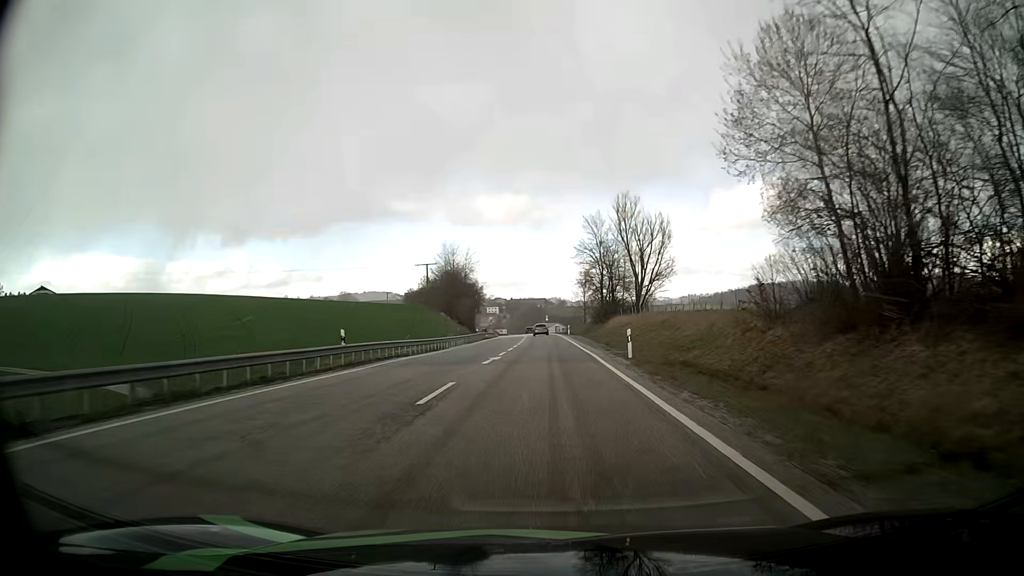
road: primary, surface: asphalt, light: Day
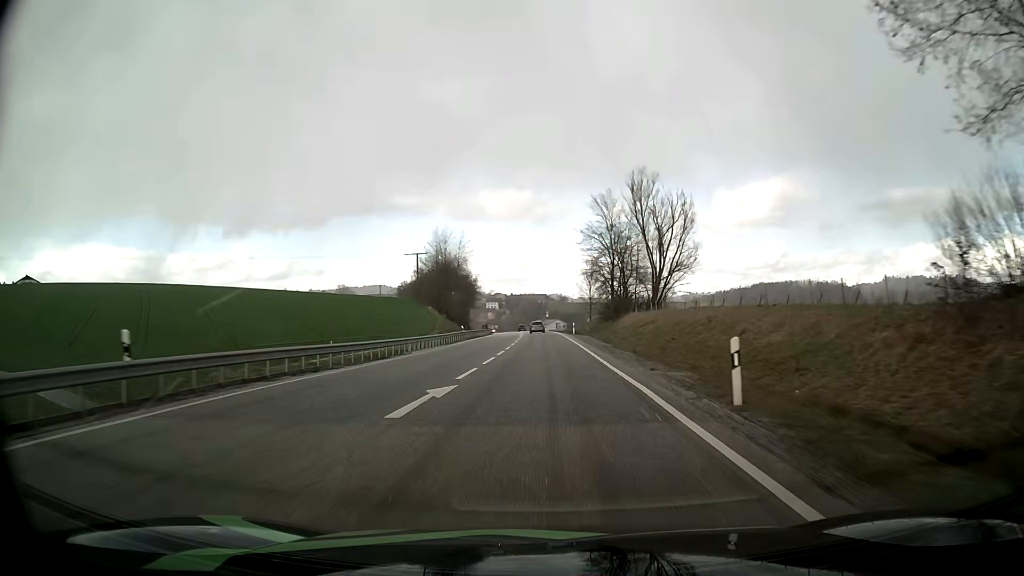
(0.0, +13.5) m; 0°
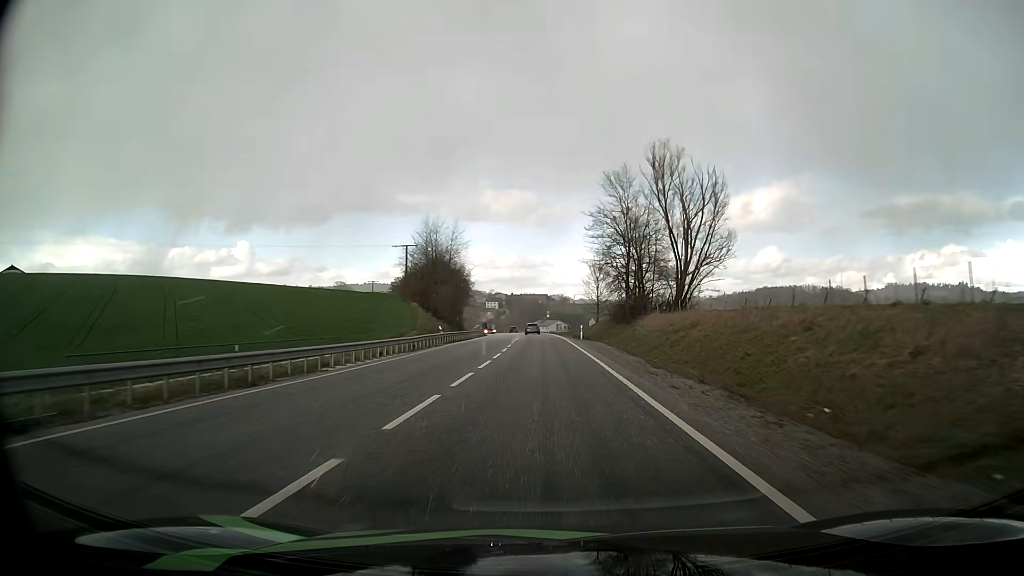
(0.0, +13.2) m; 0°
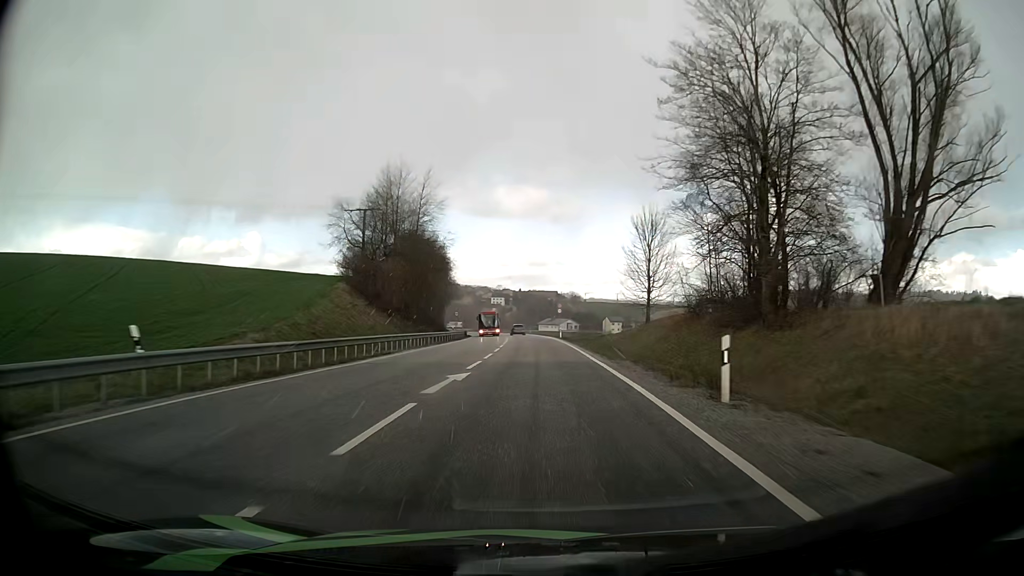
(-0.2, +38.3) m; -1°
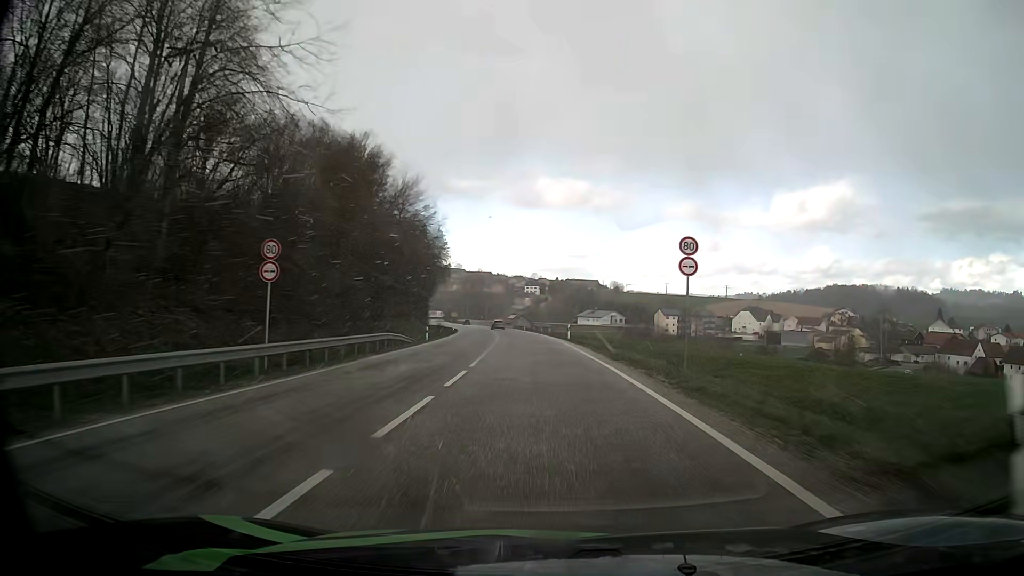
(-1.5, +59.3) m; -3°
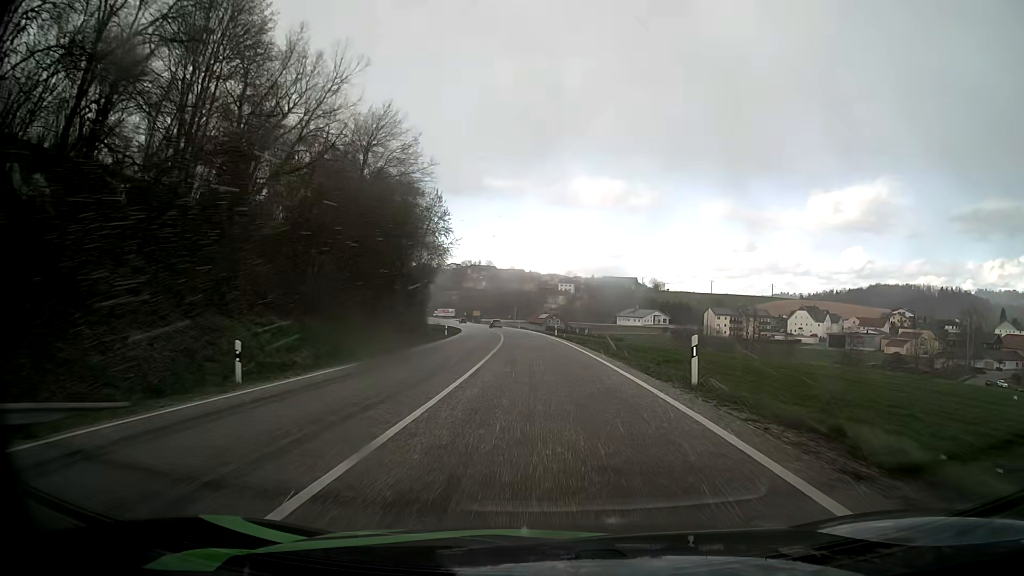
(-0.8, +33.3) m; -3°
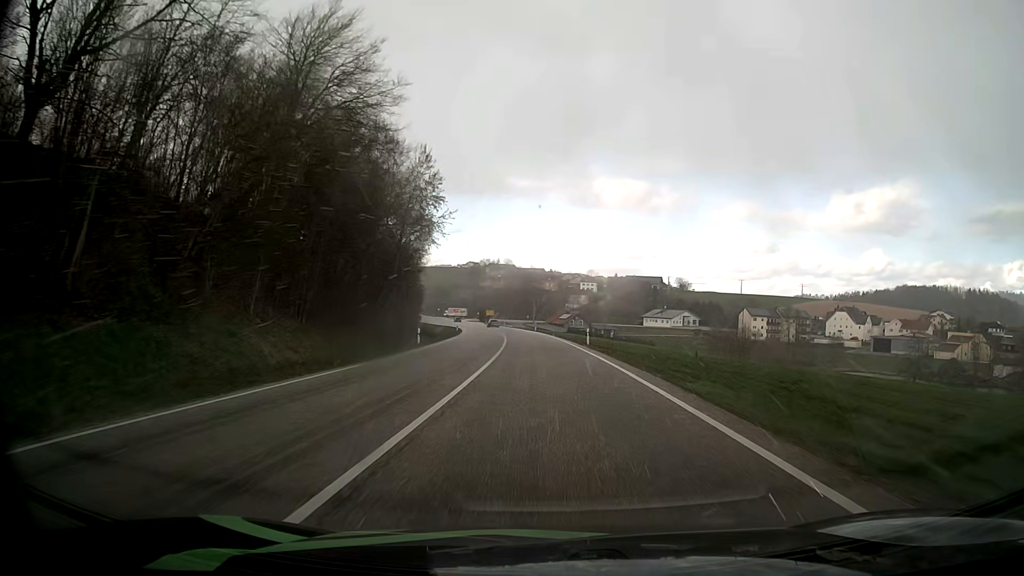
(-0.4, +21.8) m; -2°
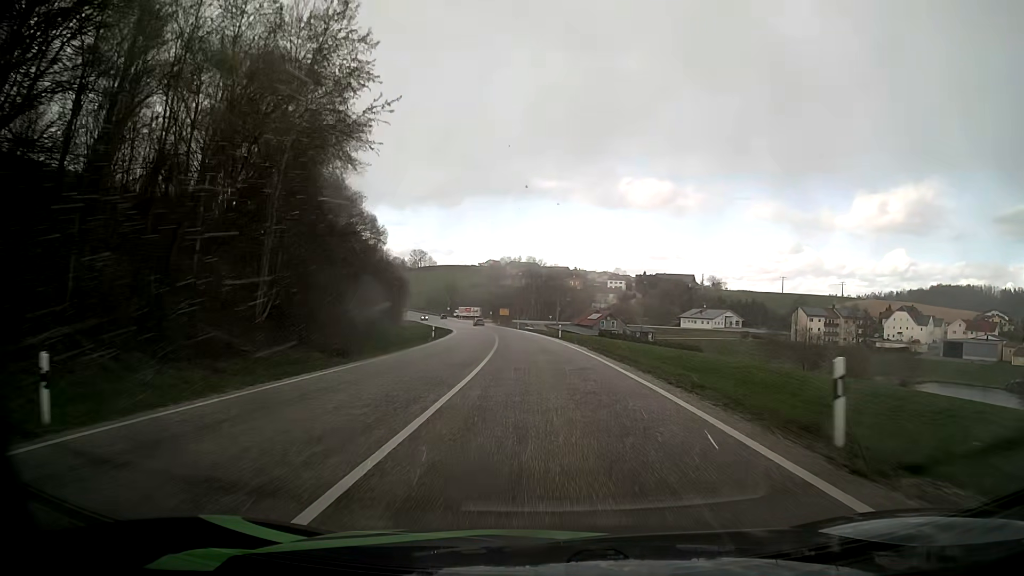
(-0.6, +33.1) m; -2°
(0, +10) (0, +20) (-1, +30) (-1, +40) (-2, +50) (-3, +60) (-3, +70) (-5, +80) (-6, +90) (-7, +100) m
